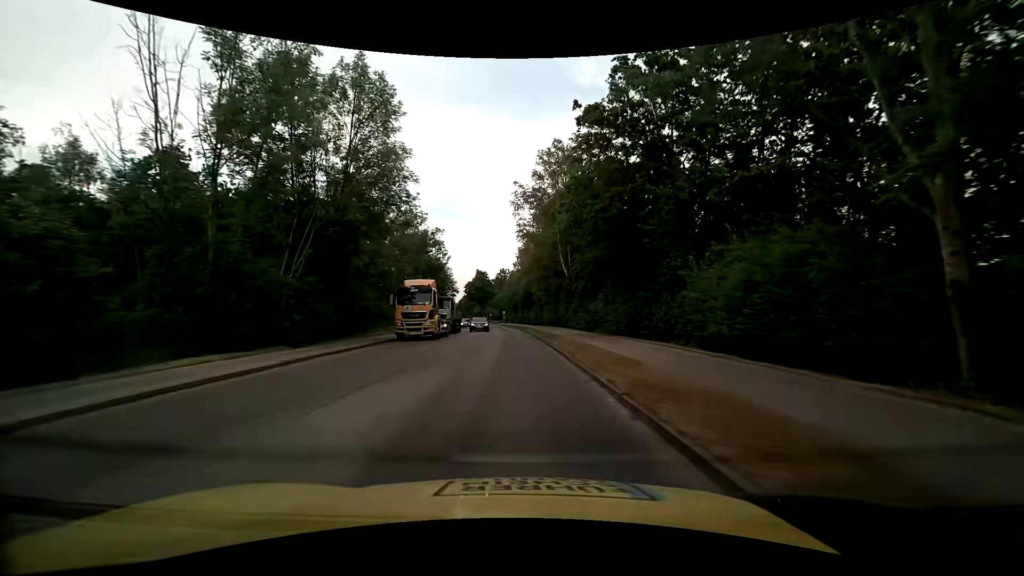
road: tertiary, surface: asphalt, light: Day
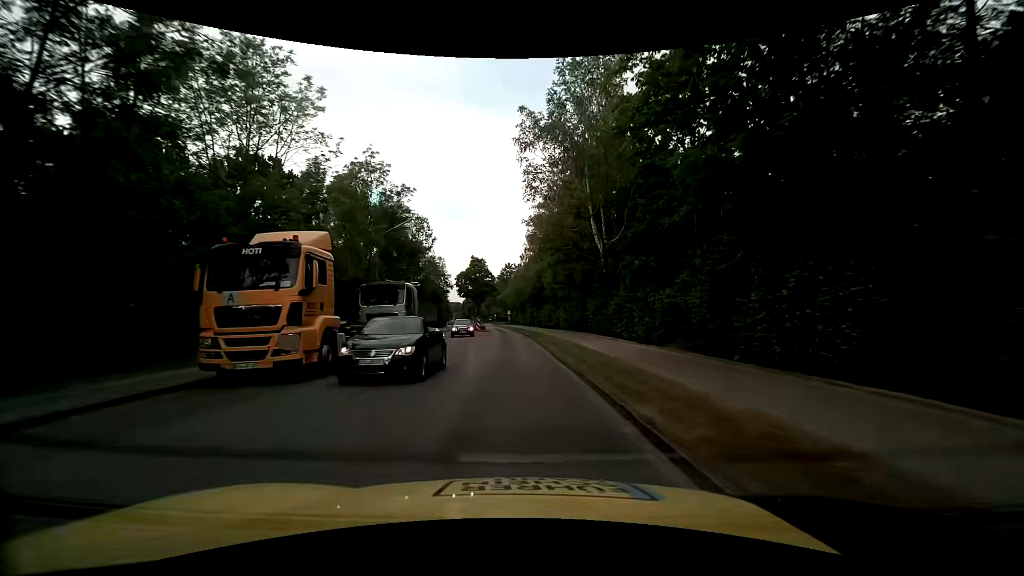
(-0.1, +17.8) m; -1°
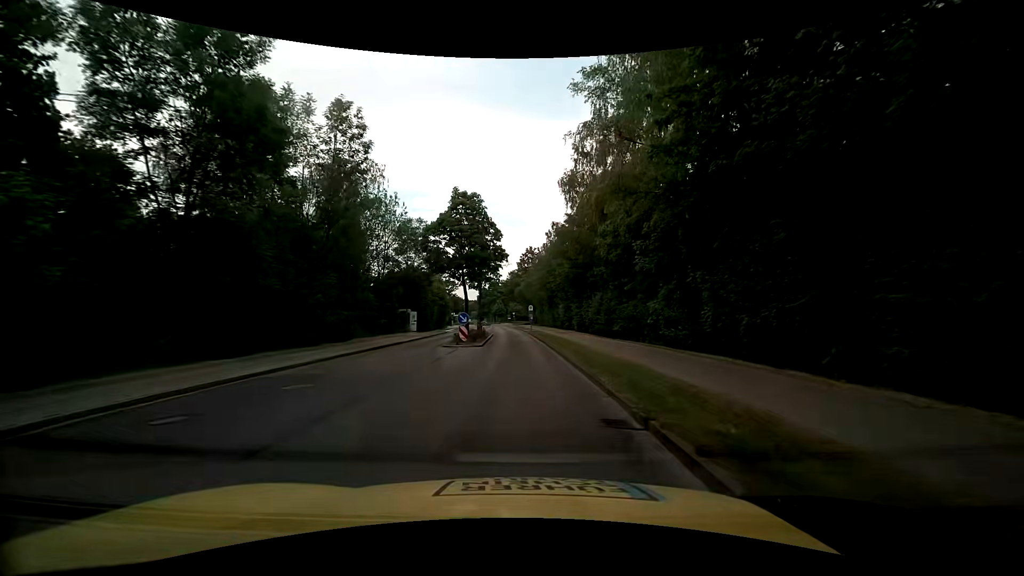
(-0.8, +29.9) m; -2°
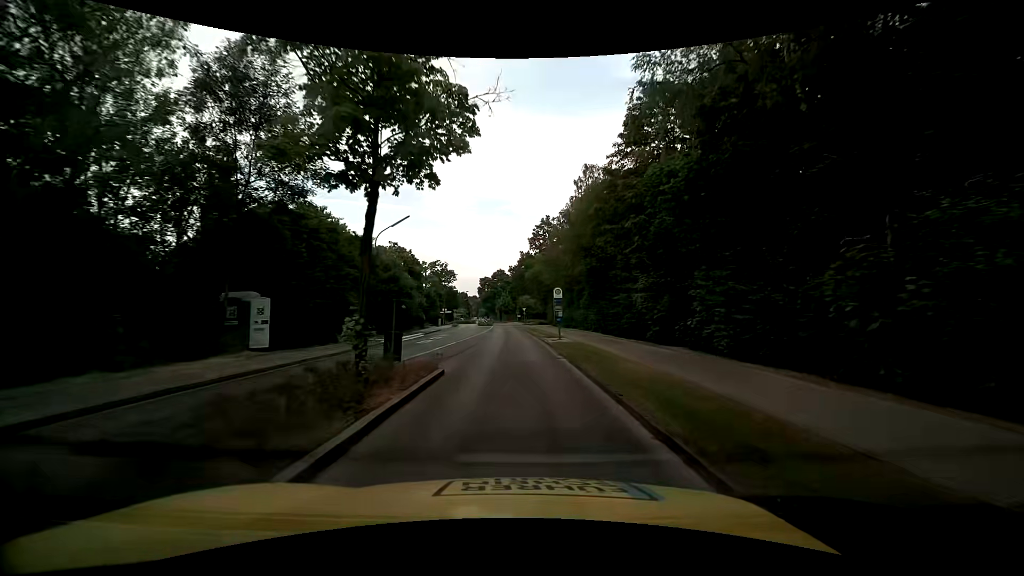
(-0.8, +31.2) m; -2°
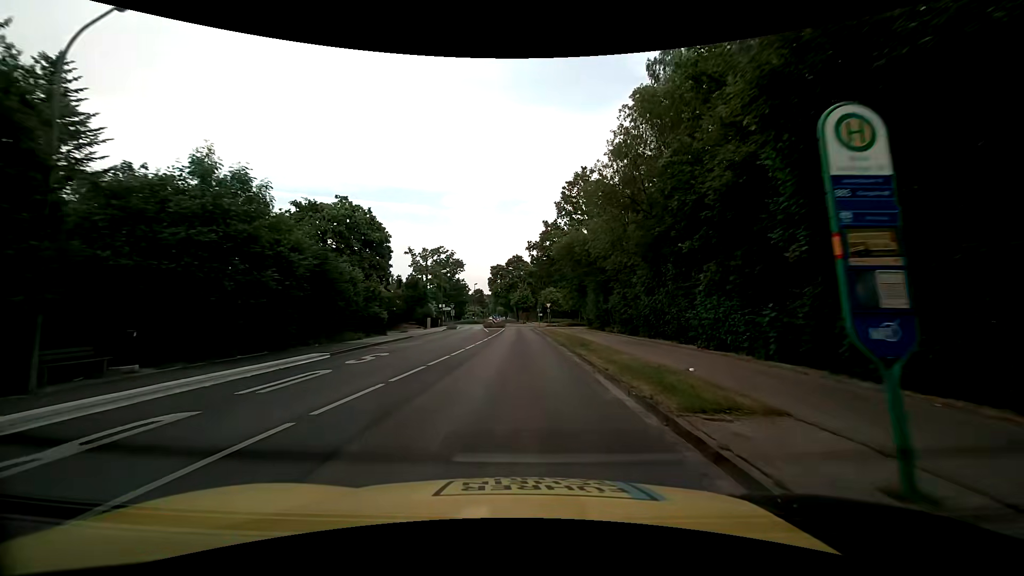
(-0.3, +24.7) m; -2°
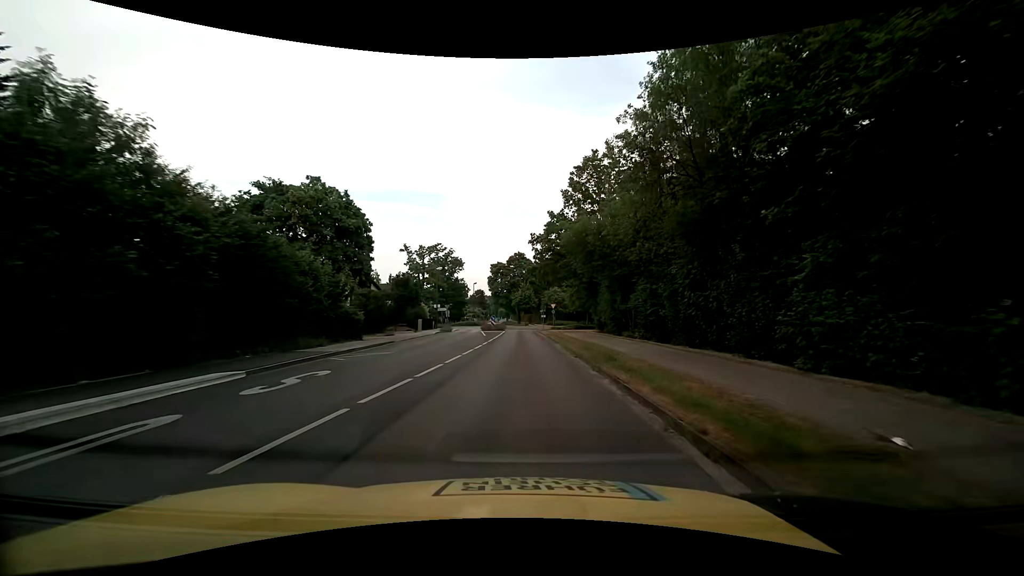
(0.0, +6.0) m; 0°
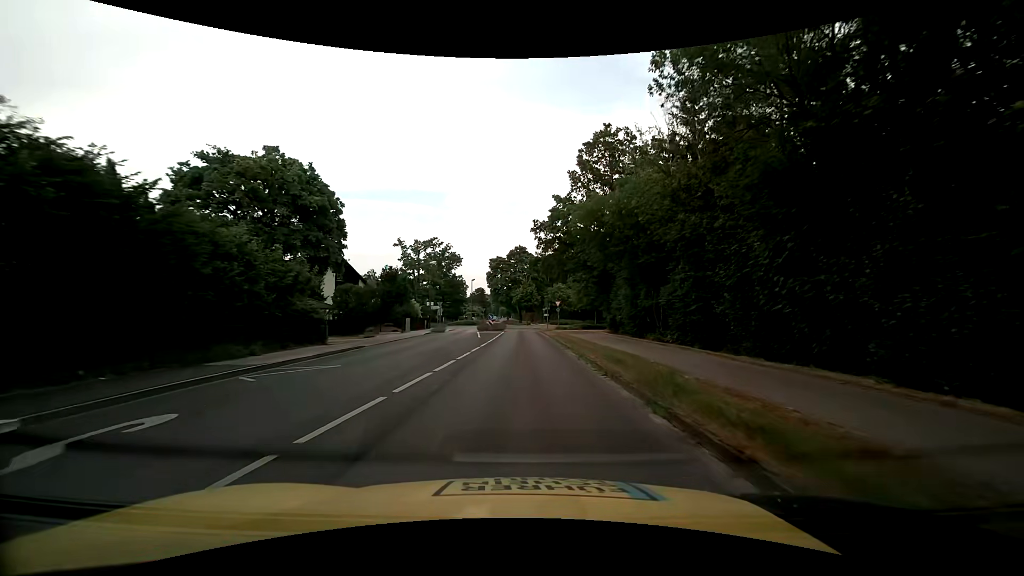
(-0.1, +6.1) m; 0°
